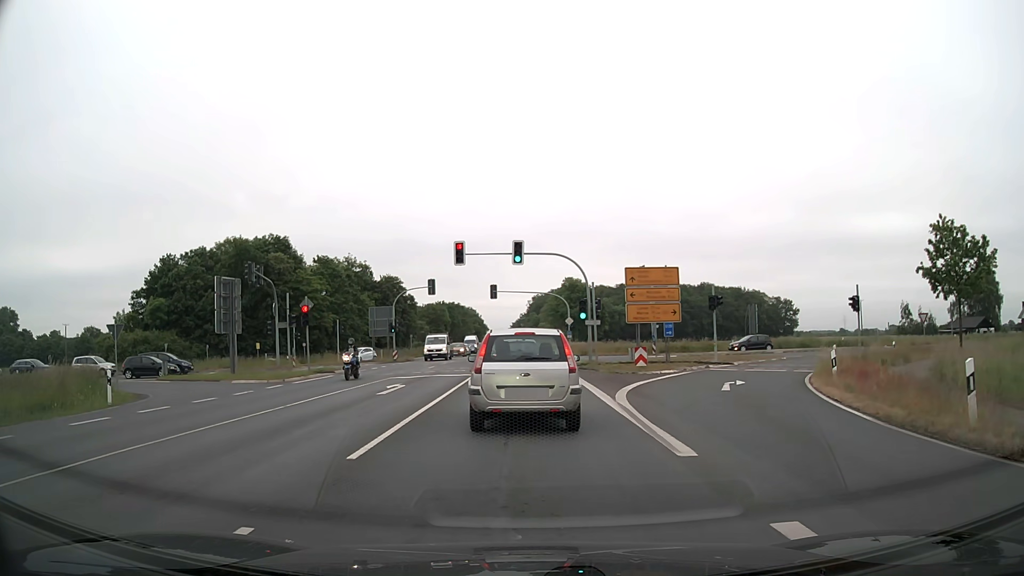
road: primary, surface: asphalt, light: Day
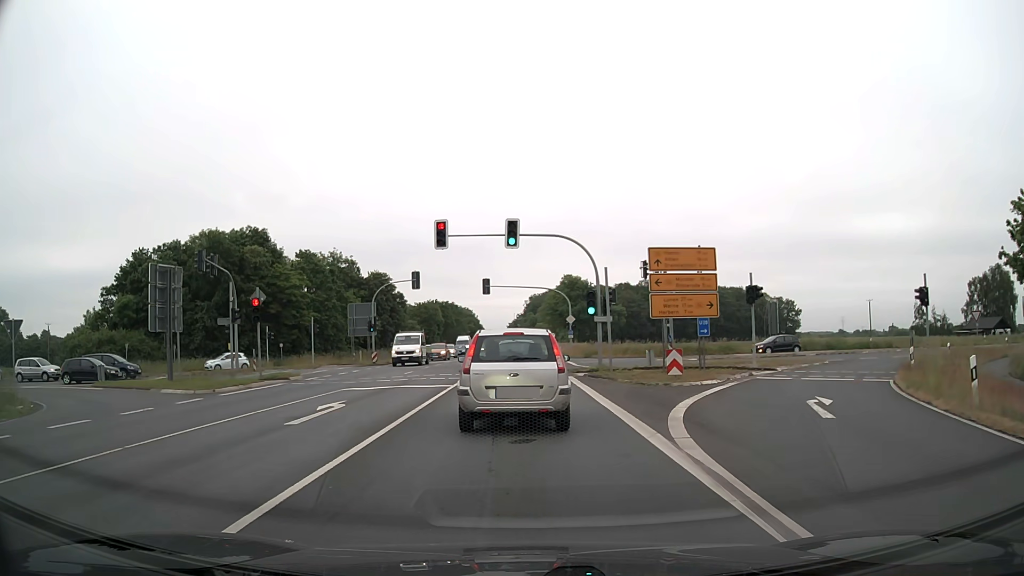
(0.0, +7.0) m; 0°
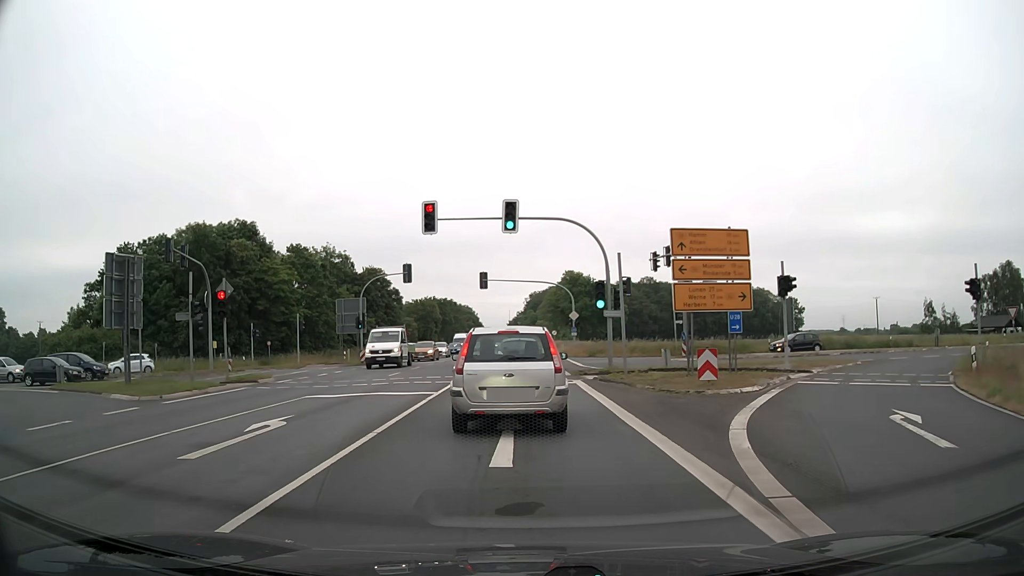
(0.0, +3.8) m; 0°
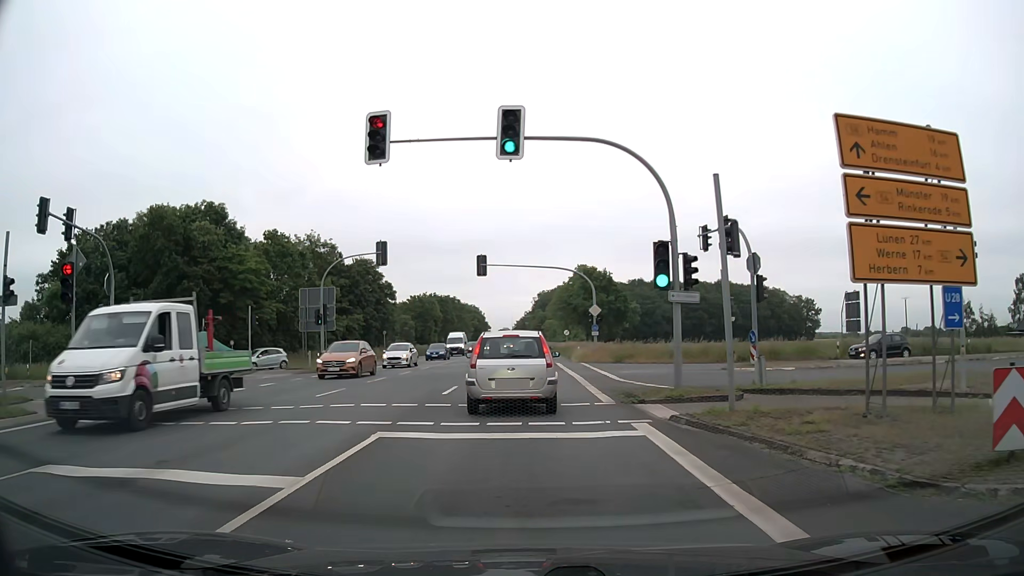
(0.0, +11.1) m; -1°
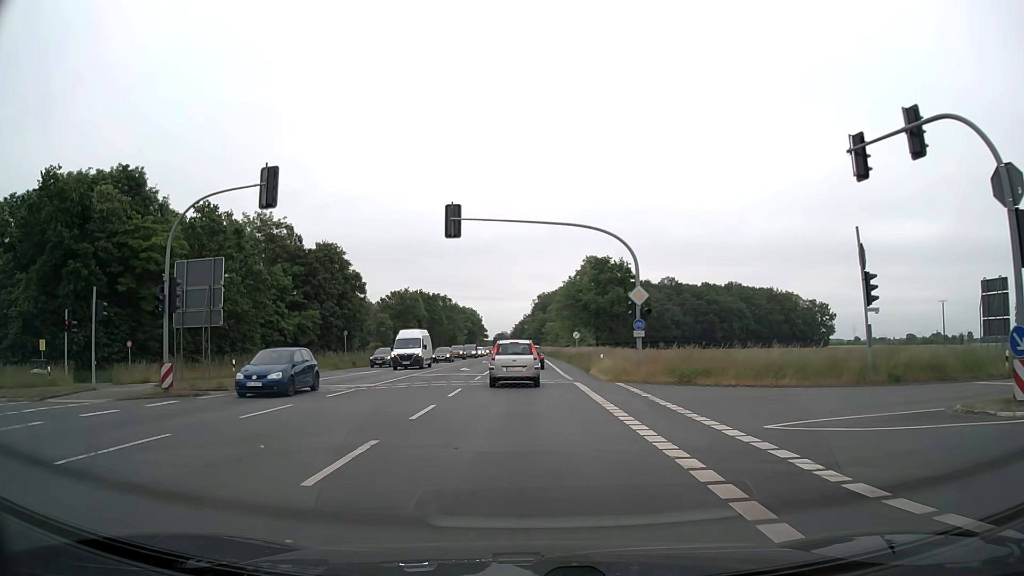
(0.0, +17.5) m; 0°
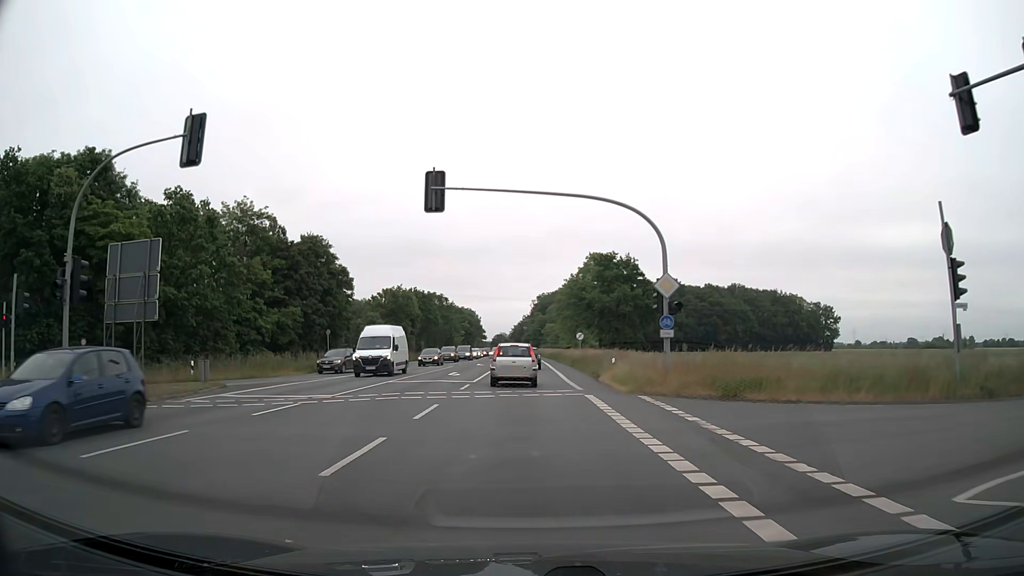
(0.0, +5.5) m; 0°
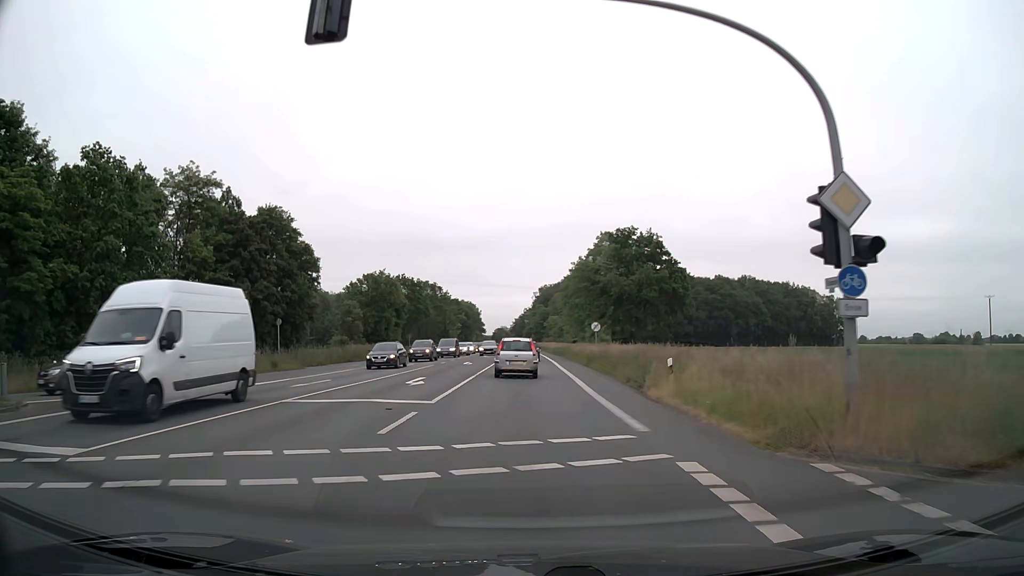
(0.0, +12.5) m; 0°
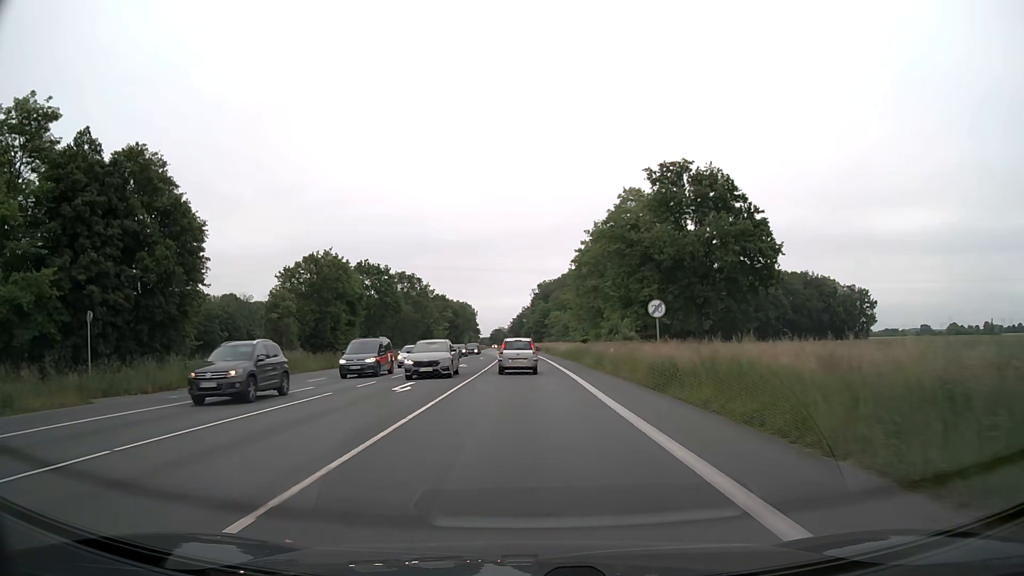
(0.0, +22.3) m; 0°
(0, +10) (0, +20) (0, +30) (0, +40) (0, +50) (0, +60) (0, +70) (-1, +80) (-1, +90) (-1, +100) m
